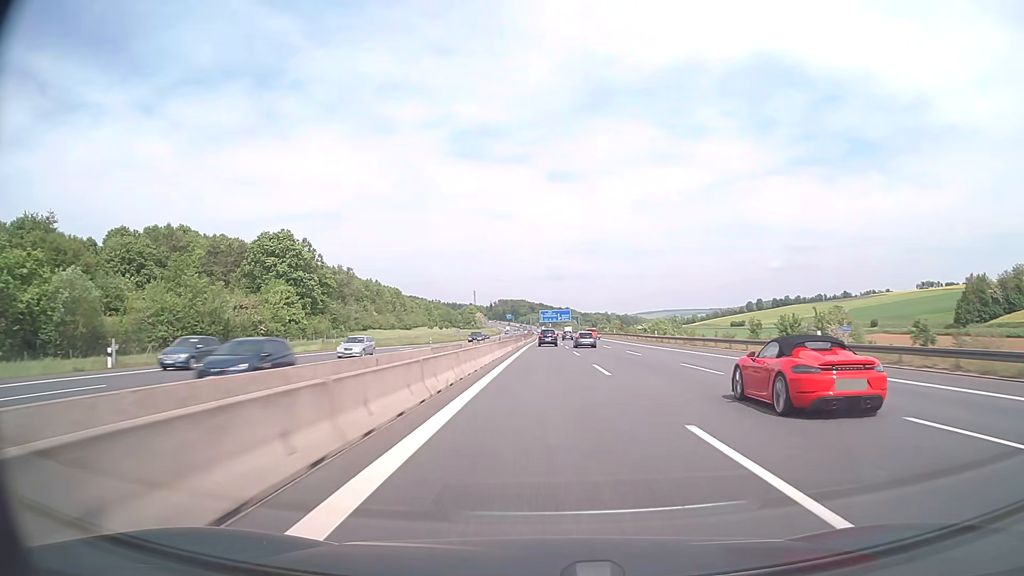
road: motorway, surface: asphalt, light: Day
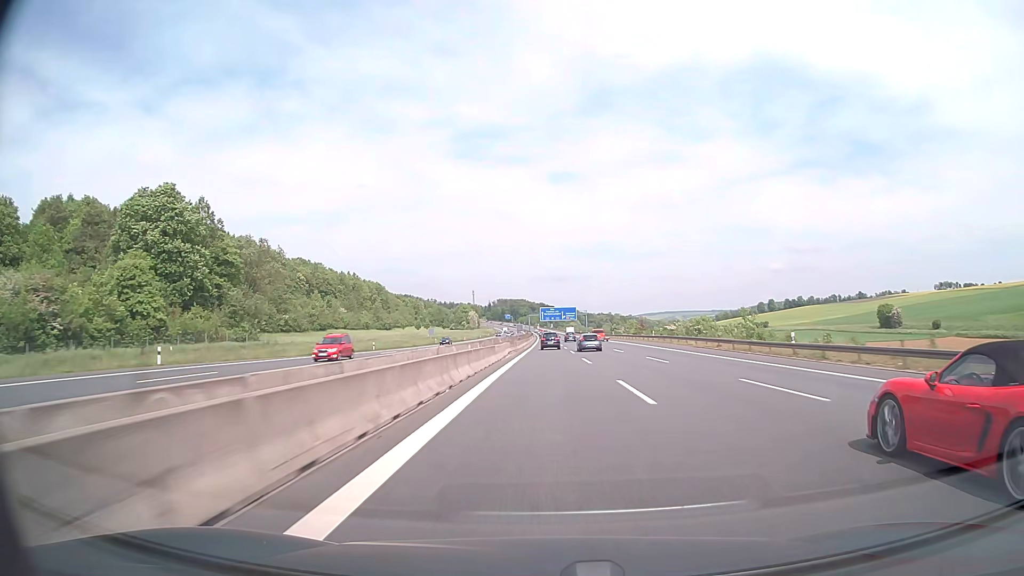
(-0.1, +44.2) m; 0°
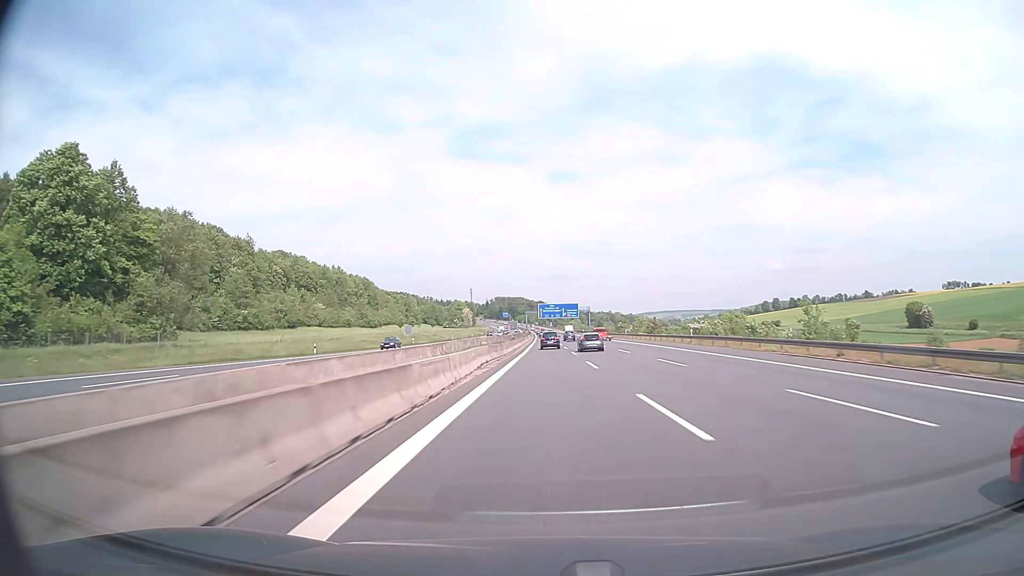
(0.0, +22.1) m; 0°
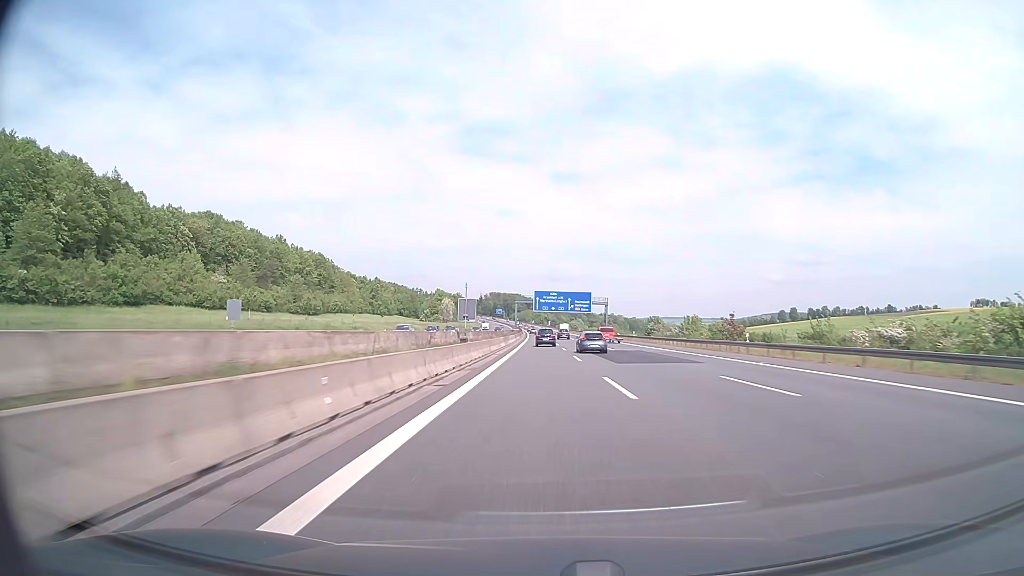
(+0.2, +66.6) m; 0°
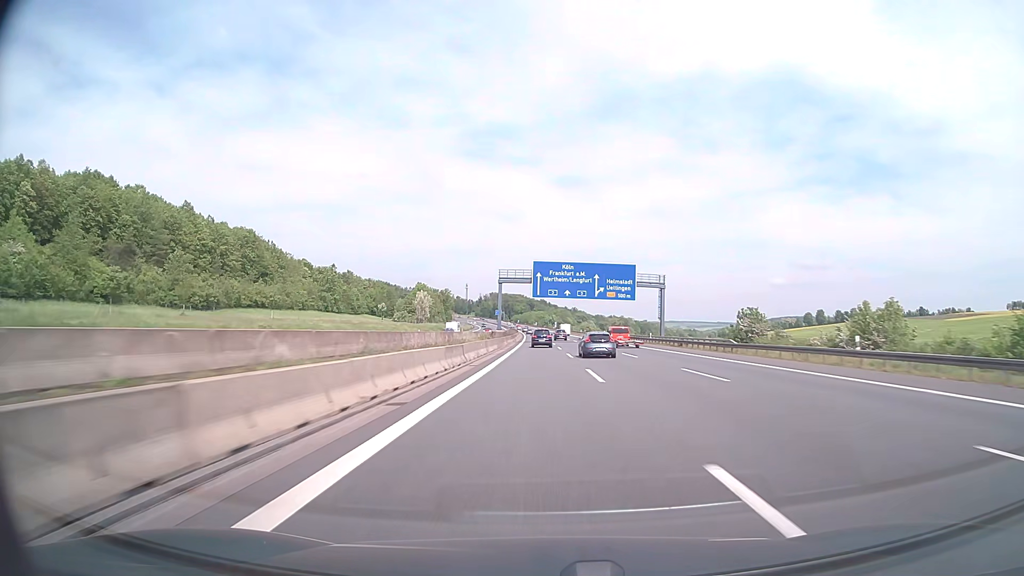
(-0.1, +66.9) m; 0°
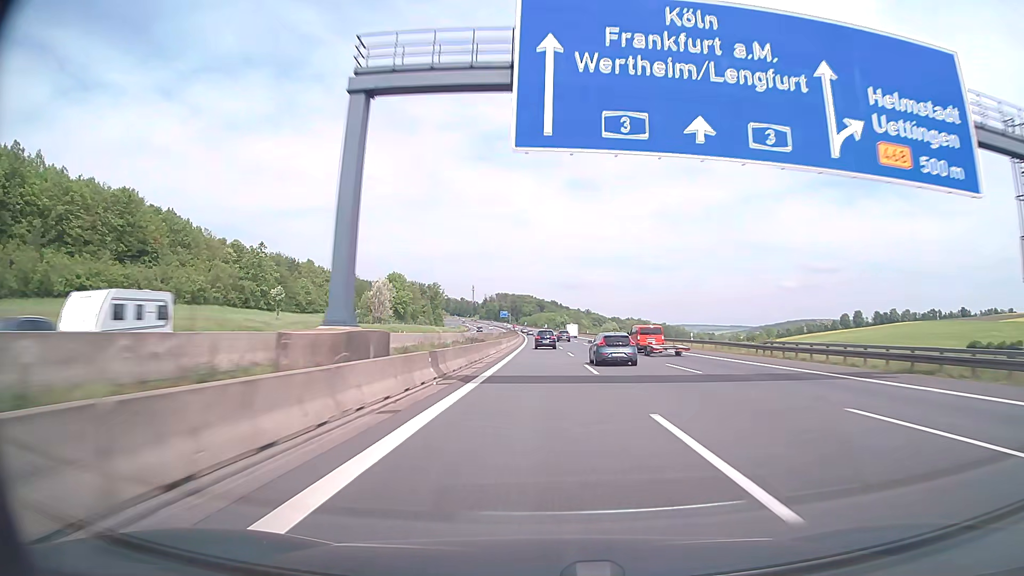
(-0.6, +67.7) m; -1°
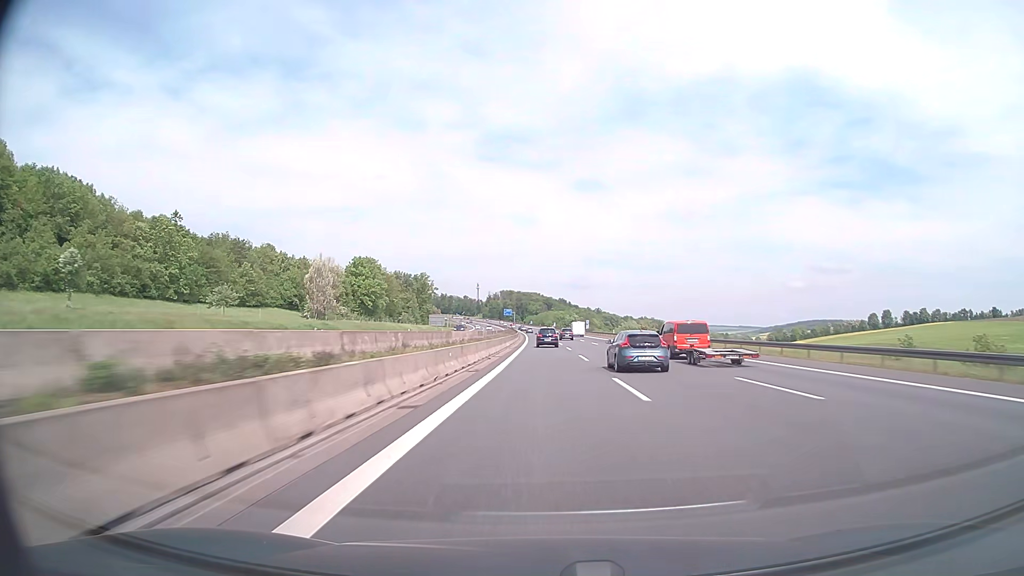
(-0.3, +45.3) m; -1°
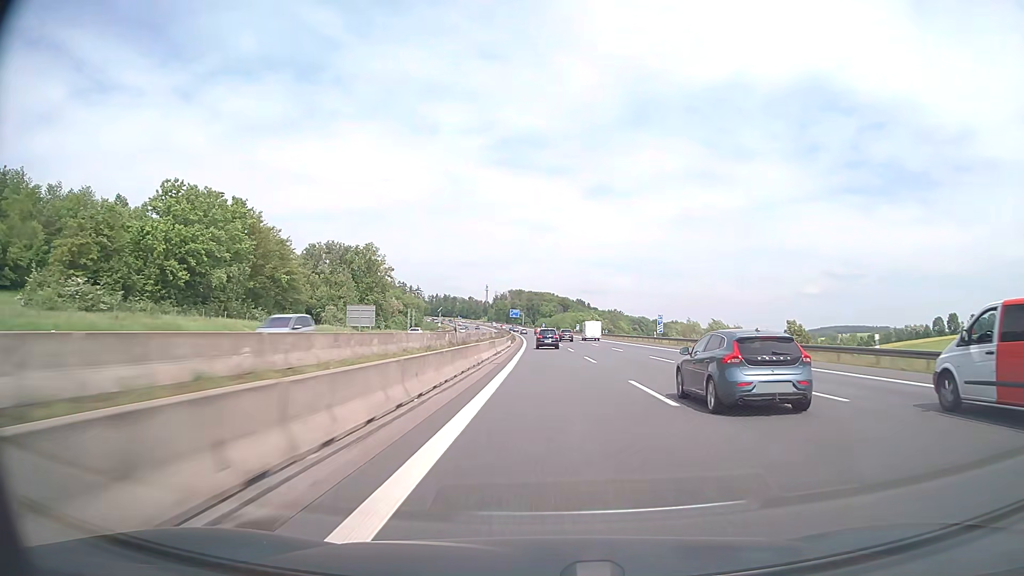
(-0.9, +90.5) m; -1°
(0, +10) (0, +20) (0, +30) (0, +40) (0, +50) (-1, +60) (-1, +70) (-1, +80) (-1, +90) (-2, +100) m
